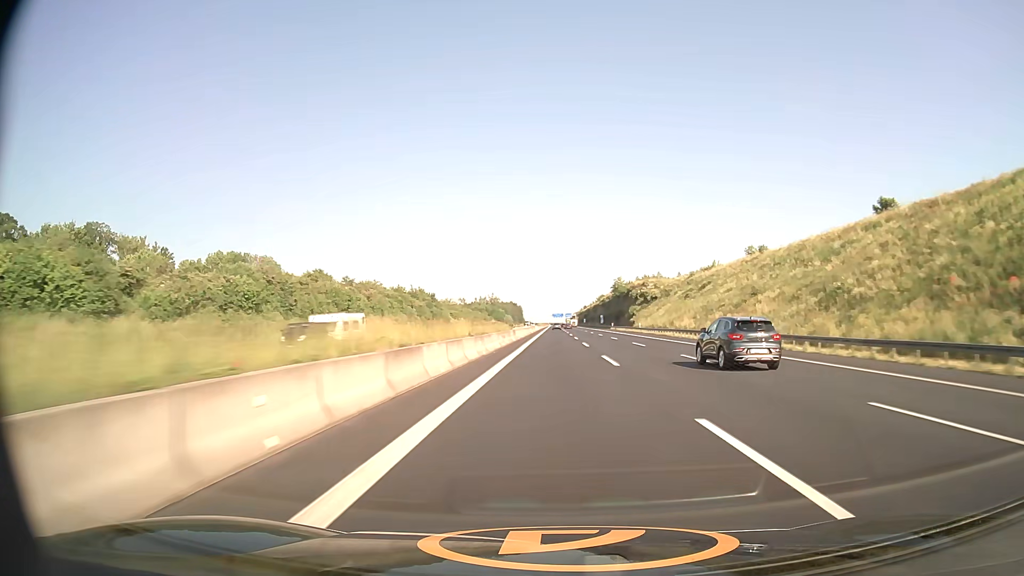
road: motorway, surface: asphalt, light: Day
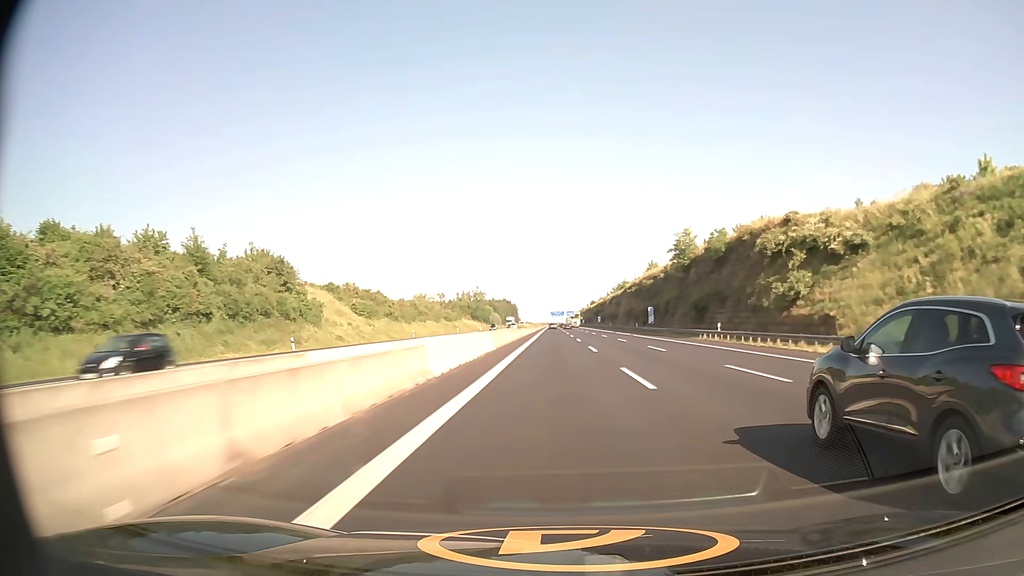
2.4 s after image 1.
(+0.1, +97.3) m; 0°
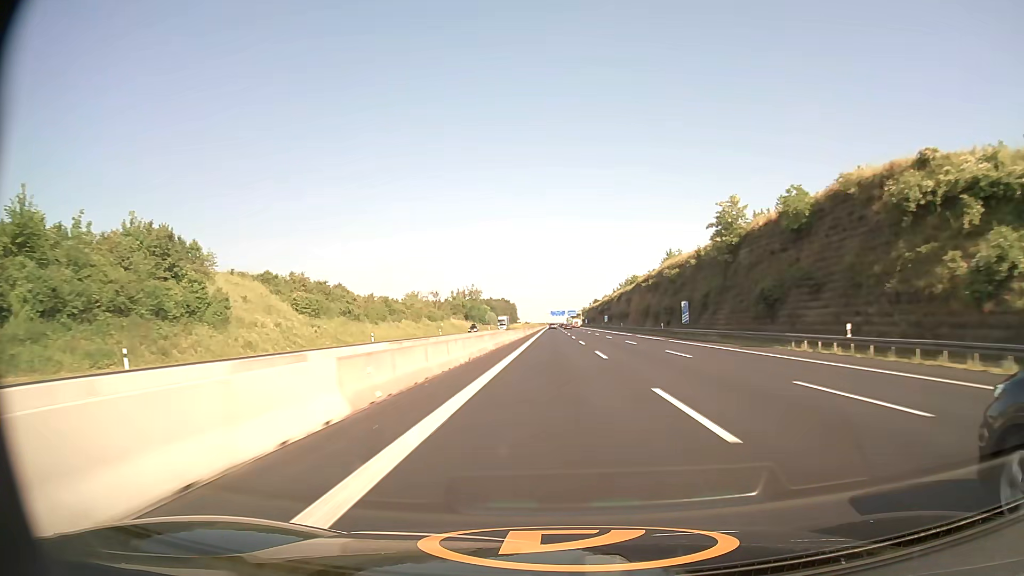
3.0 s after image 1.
(0.0, +24.4) m; 0°
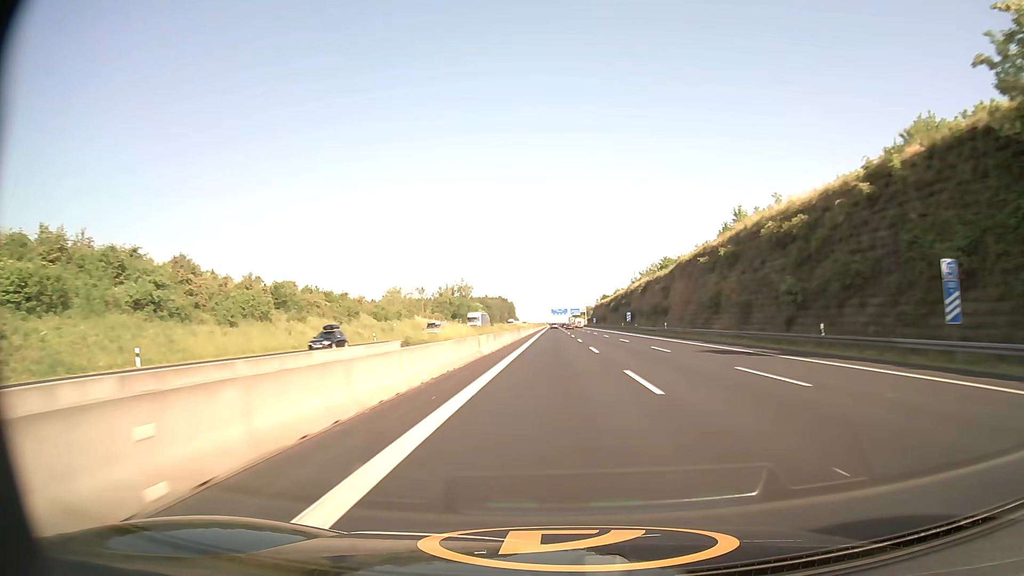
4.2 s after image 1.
(-0.1, +48.8) m; 0°
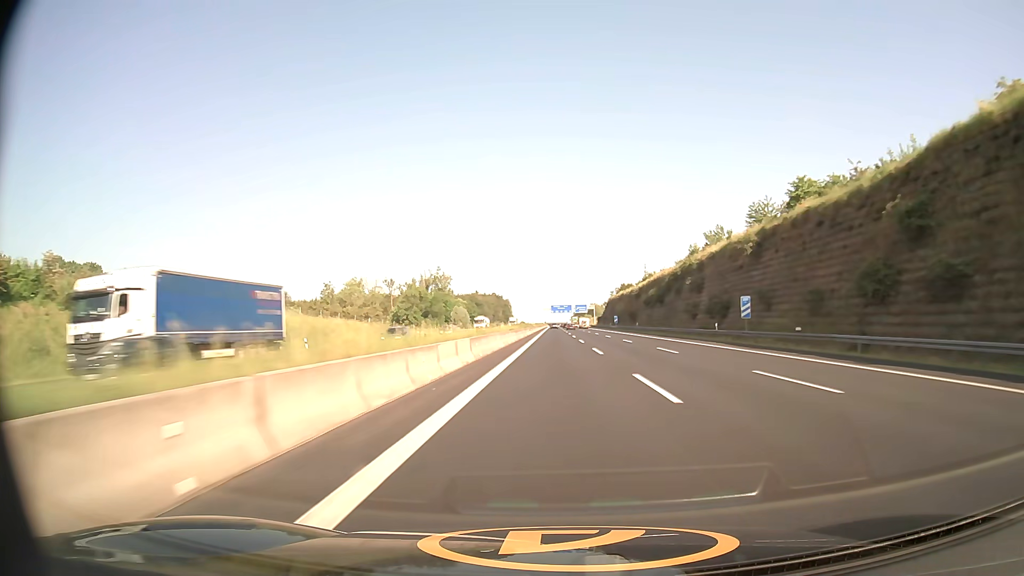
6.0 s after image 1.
(+0.1, +73.4) m; 0°
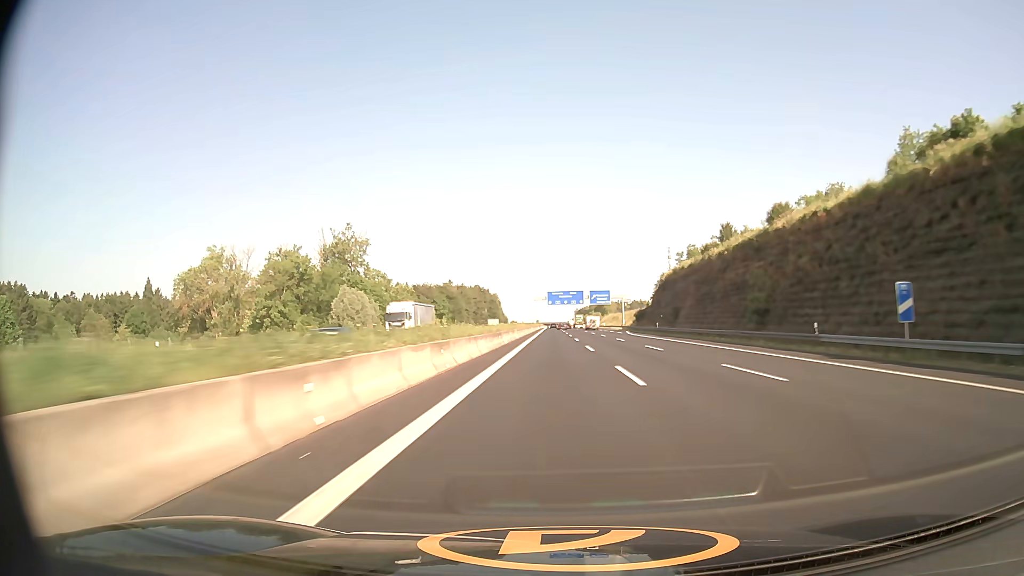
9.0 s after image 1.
(+0.1, +122.7) m; 0°
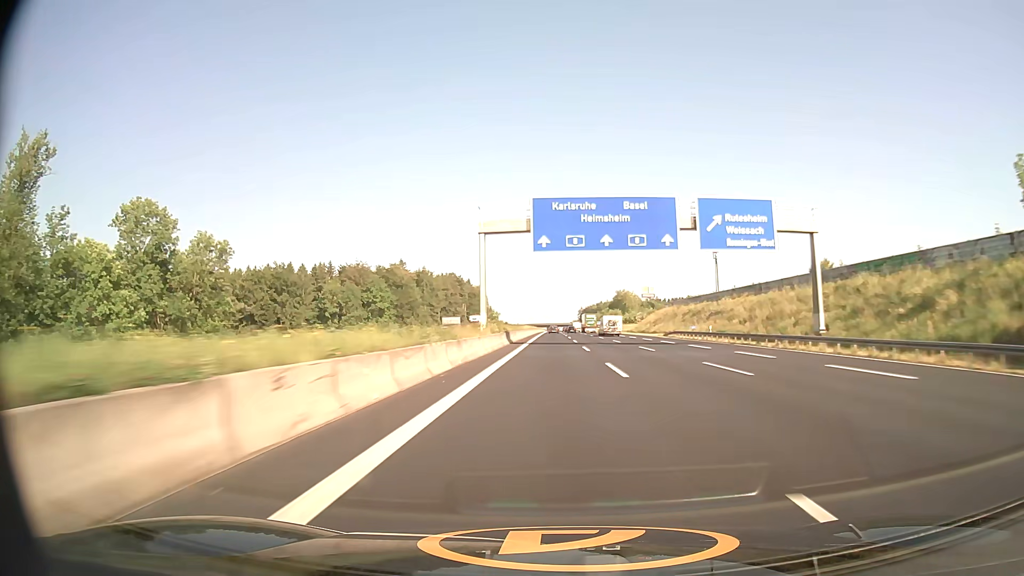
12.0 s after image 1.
(-0.2, +123.2) m; 0°
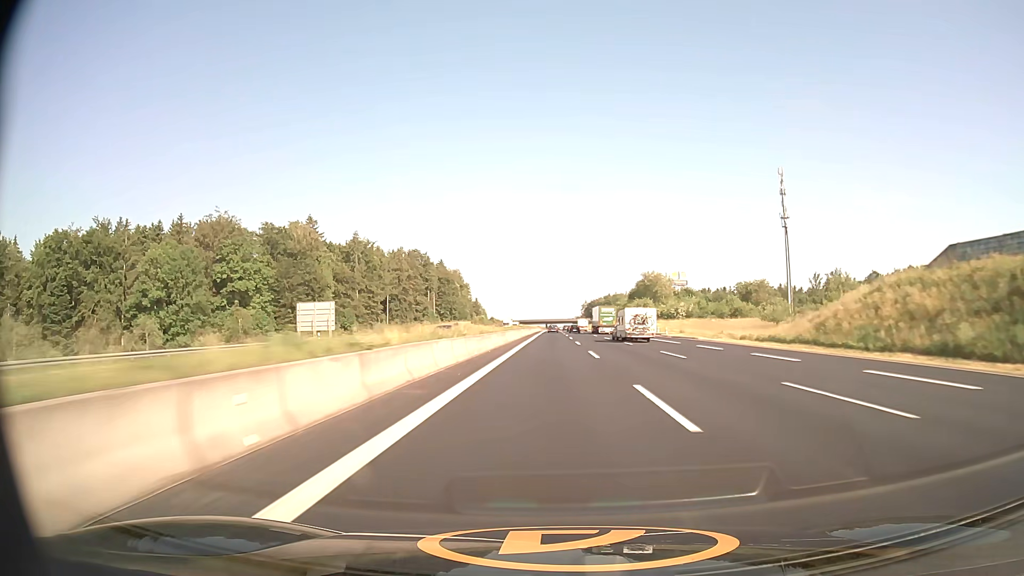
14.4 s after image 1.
(+0.2, +98.7) m; 0°
(0, +10) (0, +20) (0, +30) (0, +40) (0, +50) (0, +60) (0, +70) (0, +80) (0, +90) (0, +100) m
